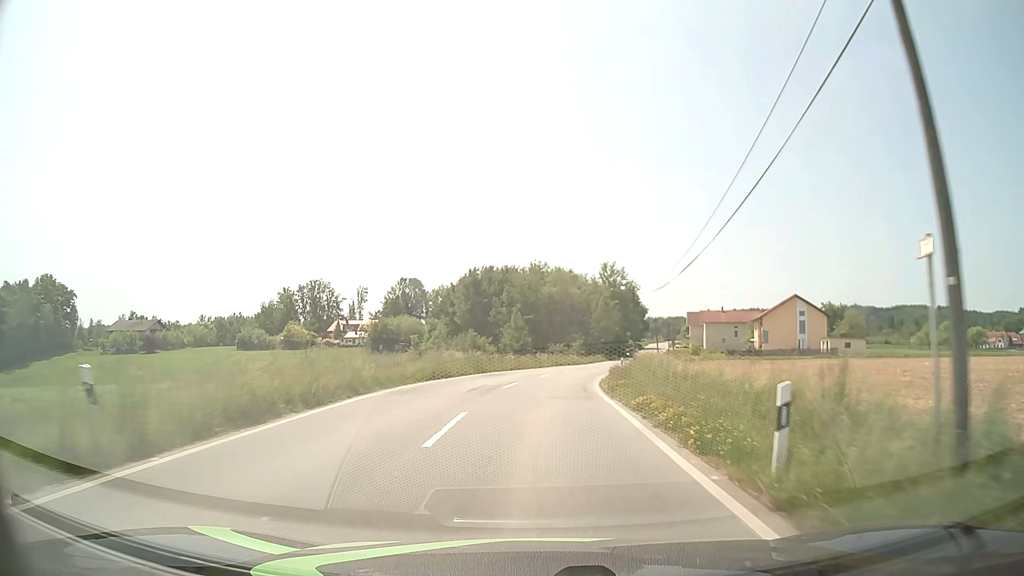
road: tertiary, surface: asphalt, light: Day
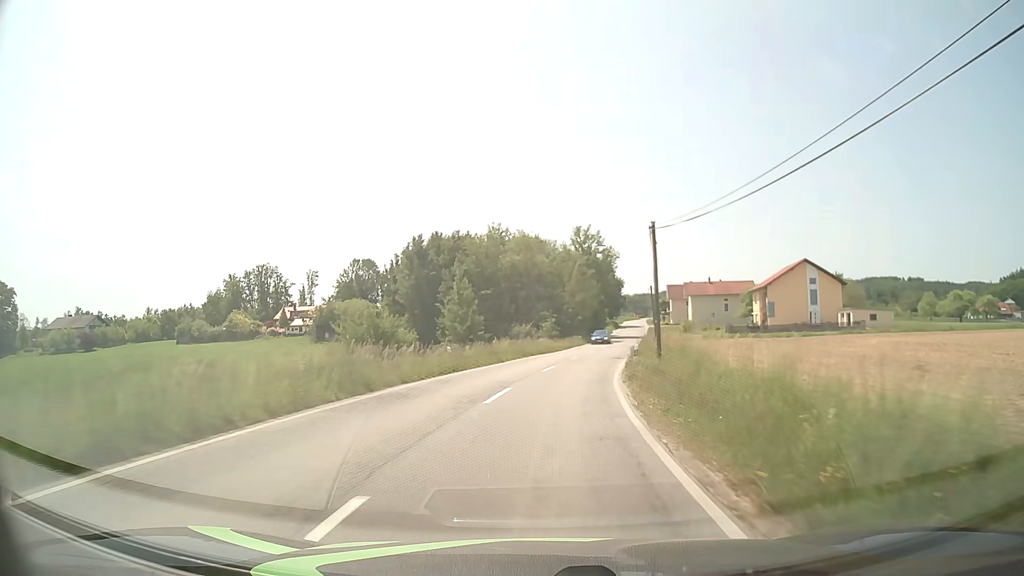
(+0.4, +18.6) m; +3°
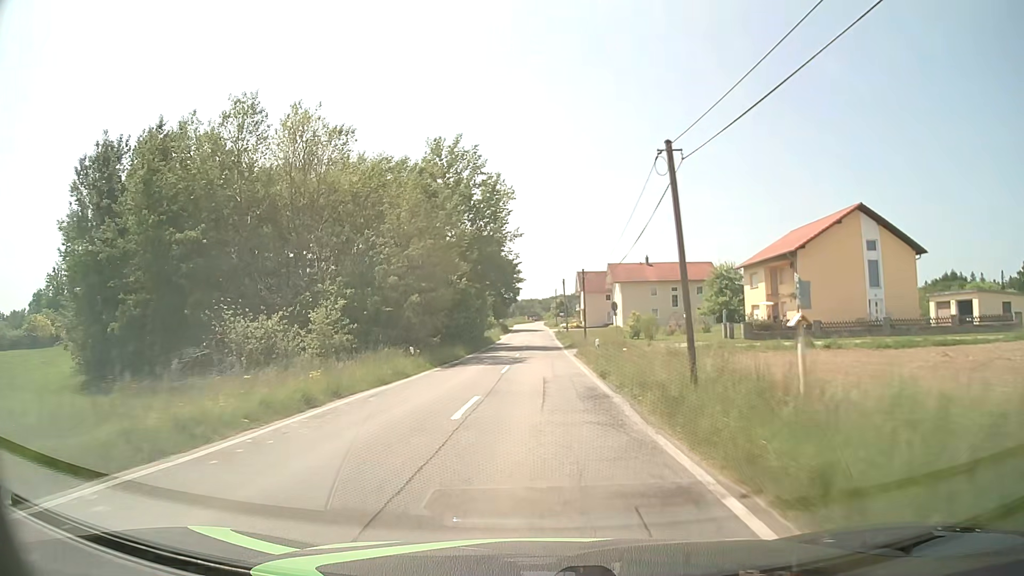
(+4.8, +46.3) m; +10°
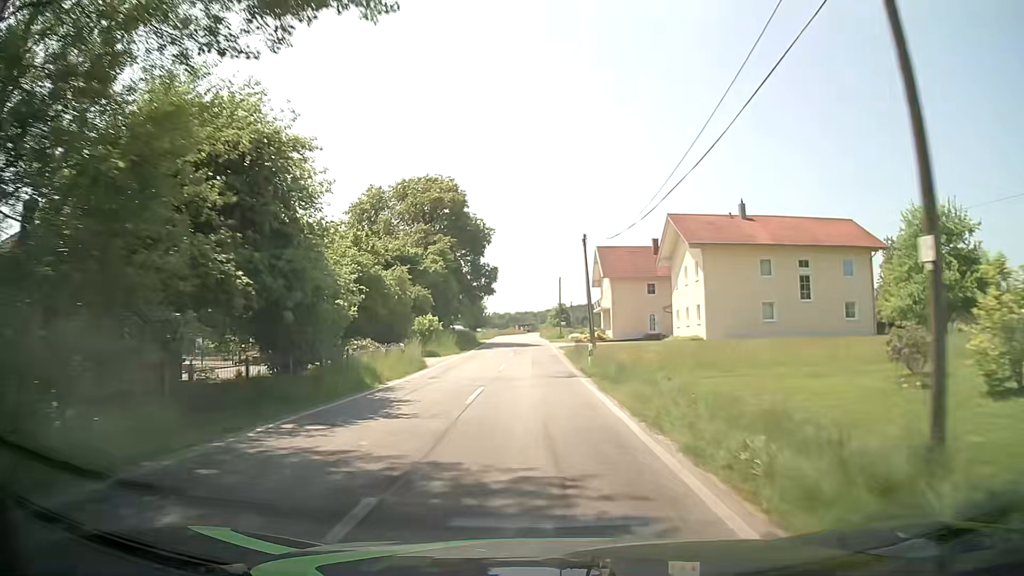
(+0.4, +45.7) m; 0°
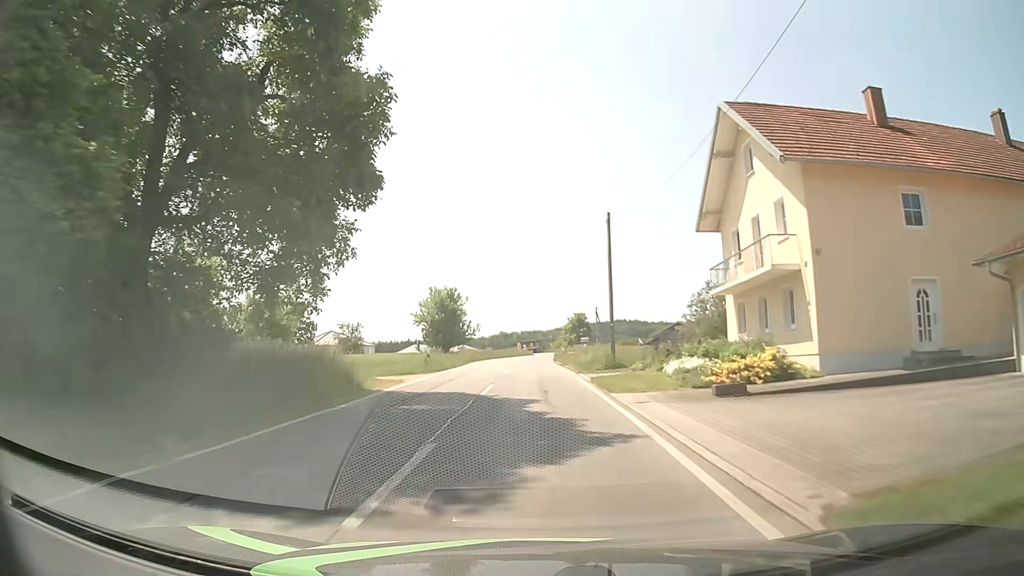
(-0.1, +45.0) m; -1°
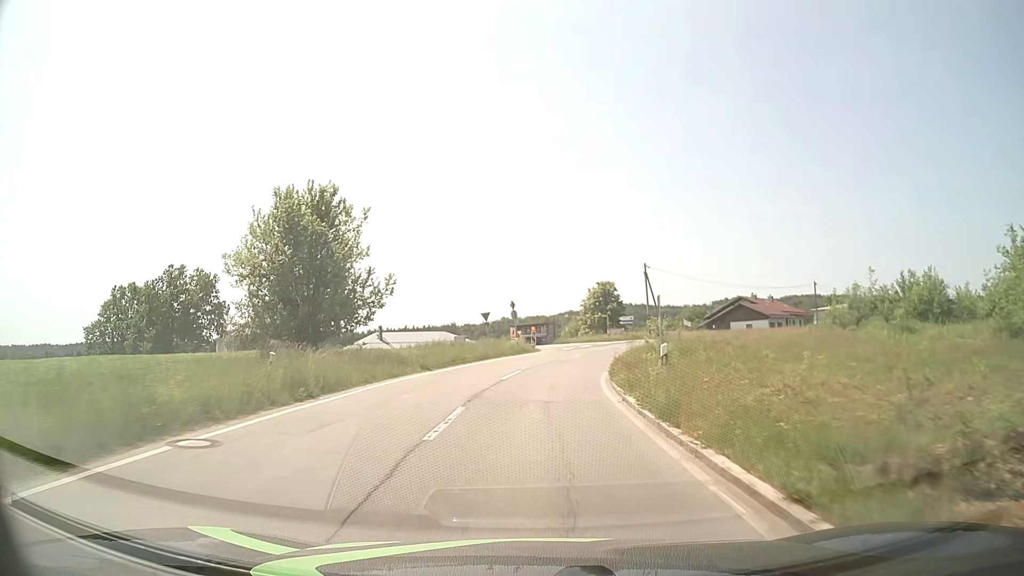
(-0.2, +44.0) m; 0°
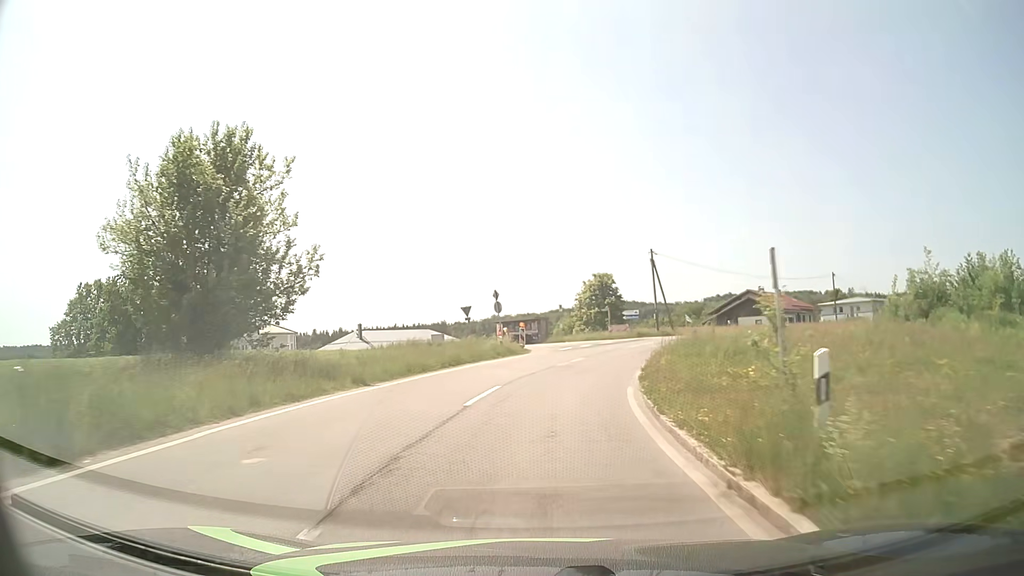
(0.0, +8.1) m; +1°
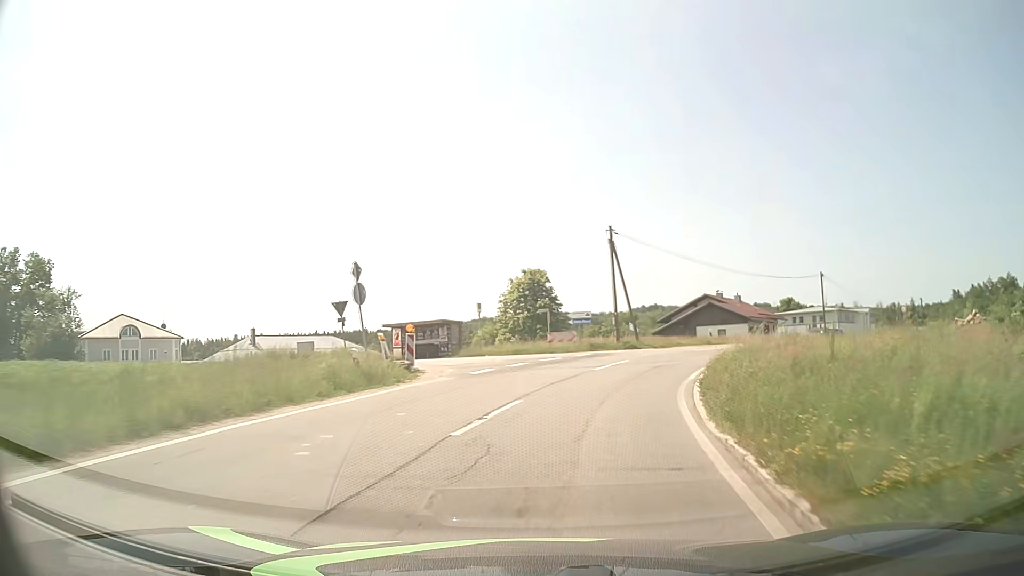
(+0.5, +15.3) m; +6°
(+1, +10) (+3, +20) (+7, +29) (+13, +37) (+20, +44) (+28, +51) (+35, +57) (+43, +64) (+50, +71) (+57, +78) m
